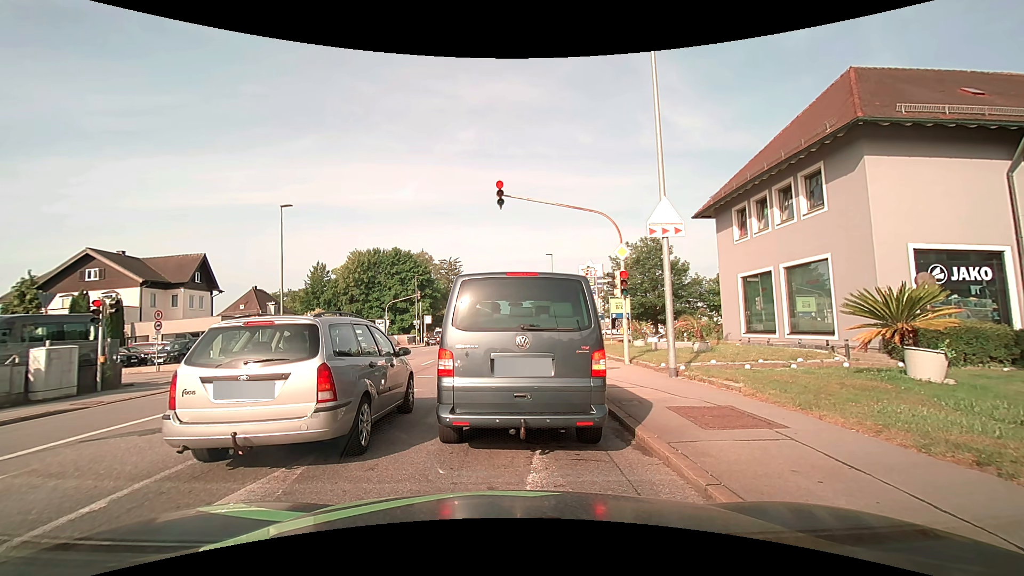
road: tertiary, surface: asphalt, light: Day
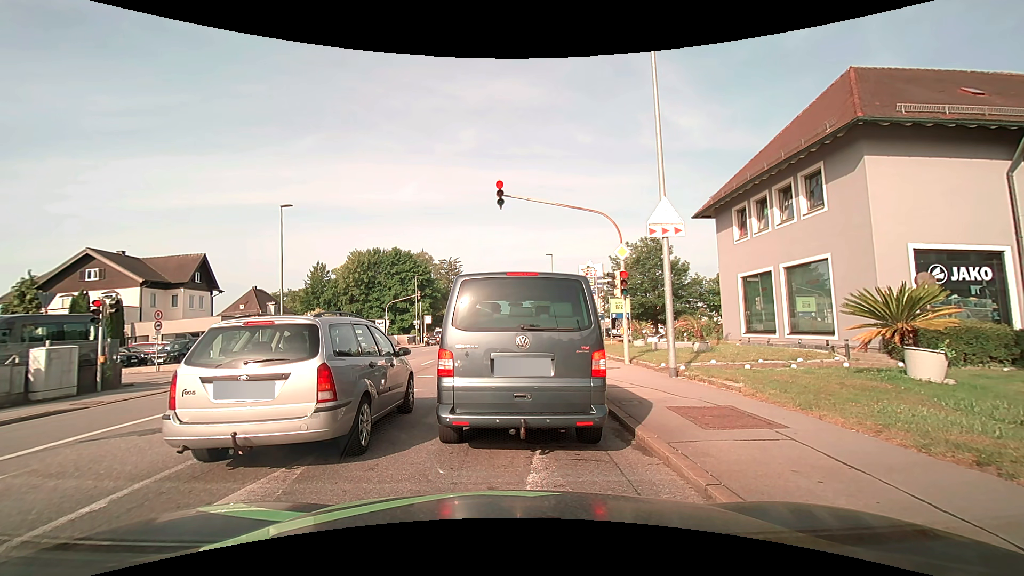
(0.0, 0.0) m; 0°
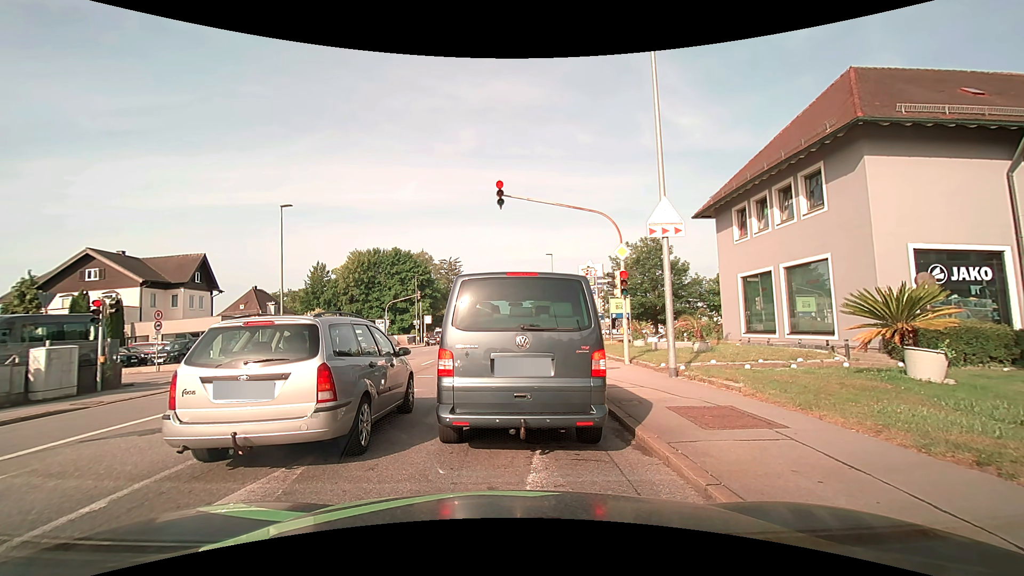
(0.0, 0.0) m; 0°
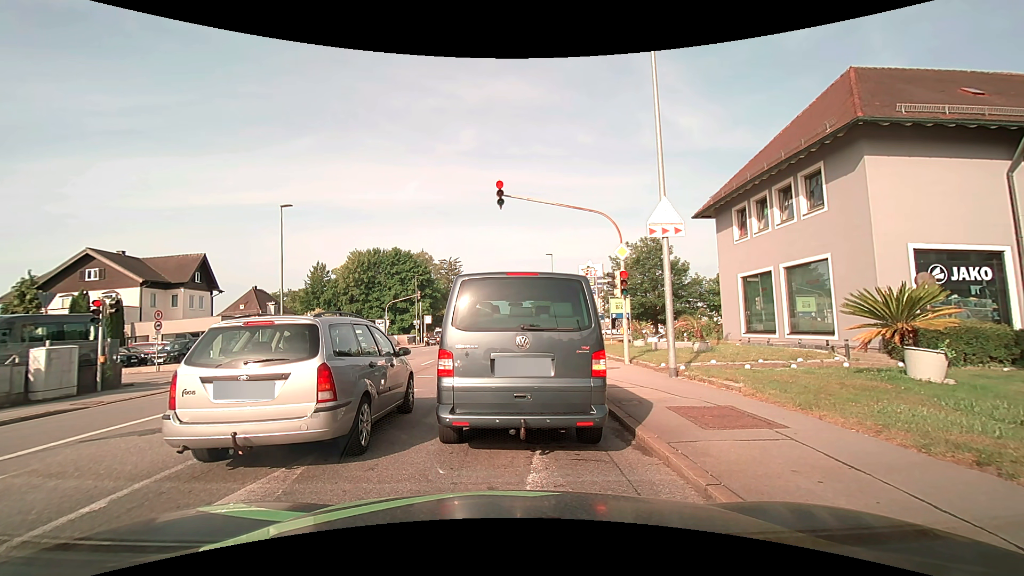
(0.0, 0.0) m; 0°
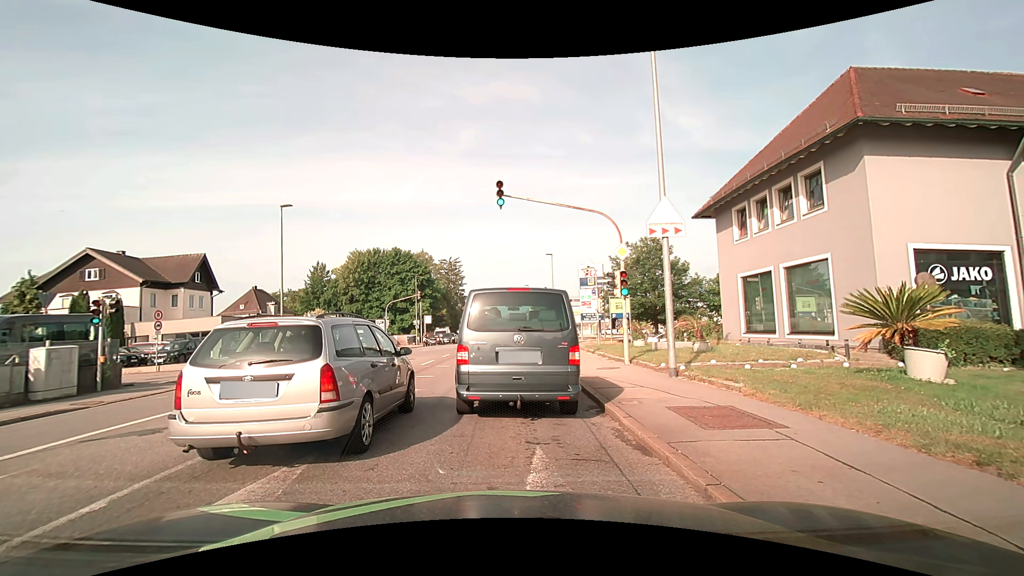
(0.0, 0.0) m; 0°
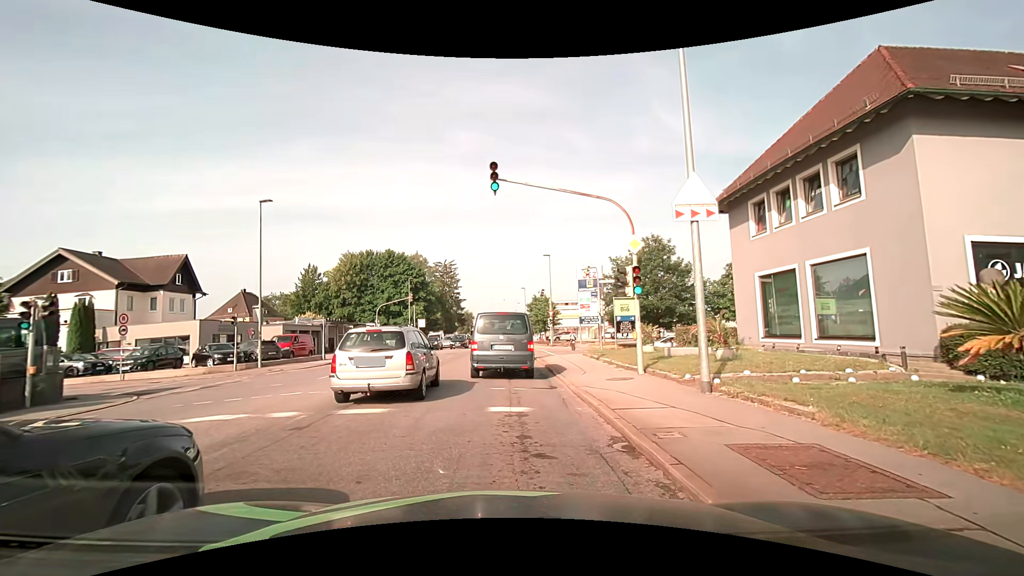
(-0.1, +2.4) m; -2°
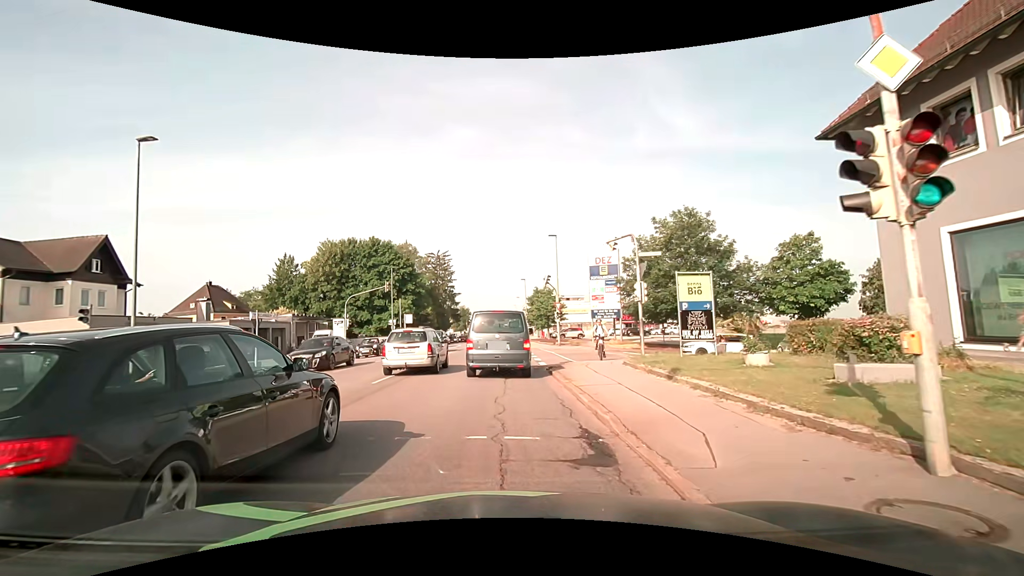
(0.0, +10.2) m; 0°
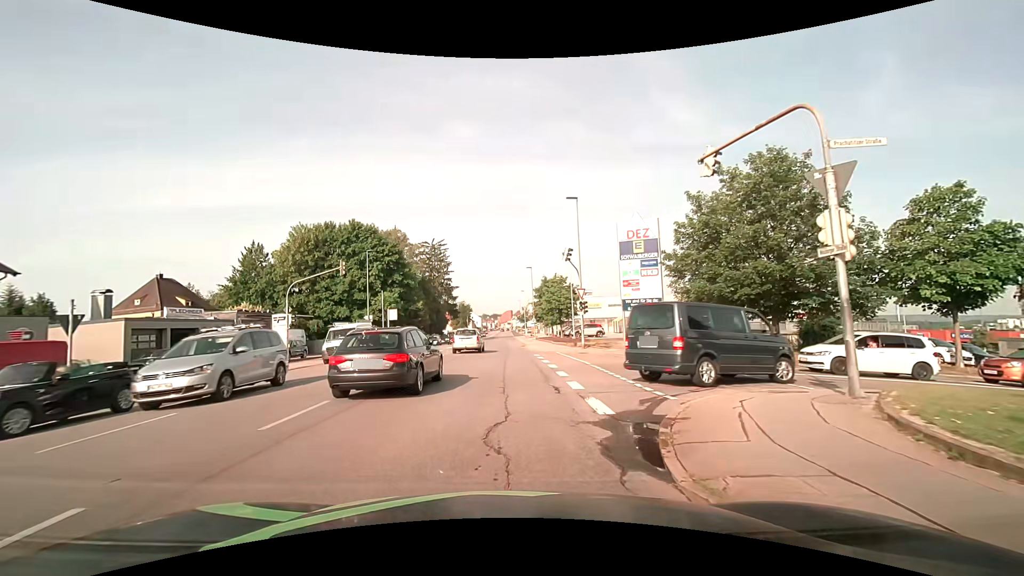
(-0.1, +12.5) m; 0°
(0, +10) (0, +20) (0, +30) (0, +40) (0, +50) (0, +60) (0, +70) (0, +80) (0, +90) (0, +100) m
